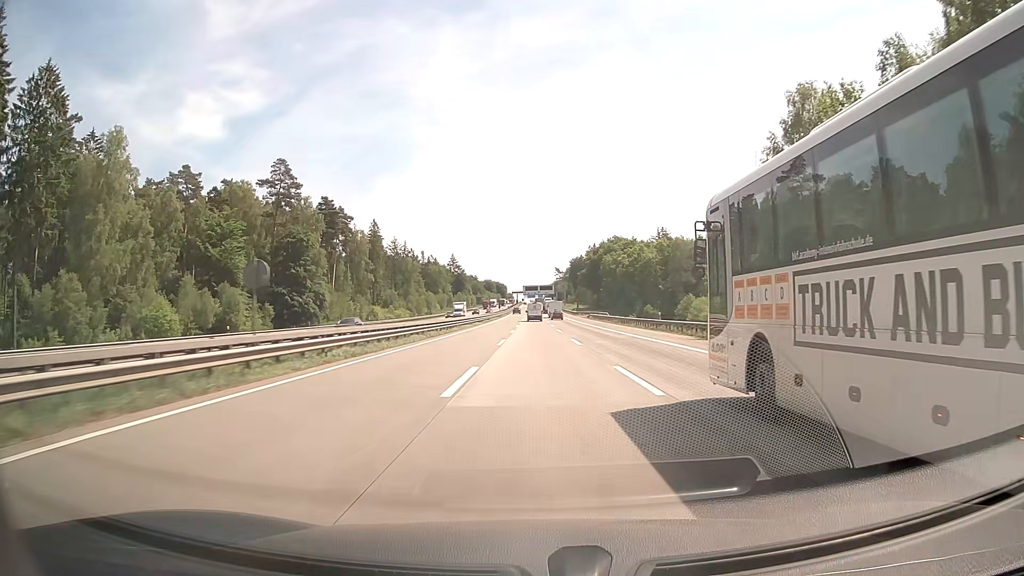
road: motorway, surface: concrete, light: Day
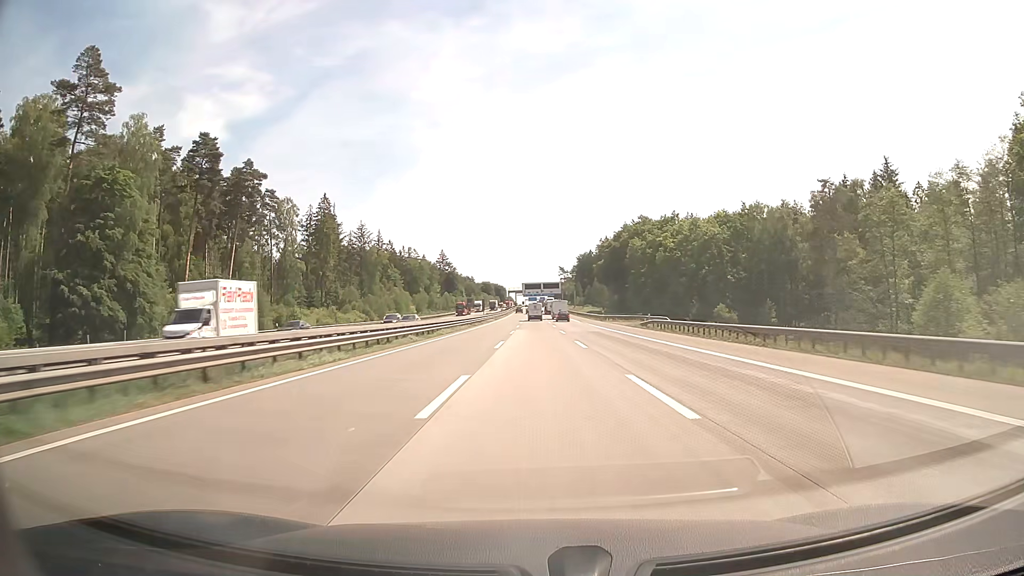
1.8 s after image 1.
(0.0, +56.5) m; 0°
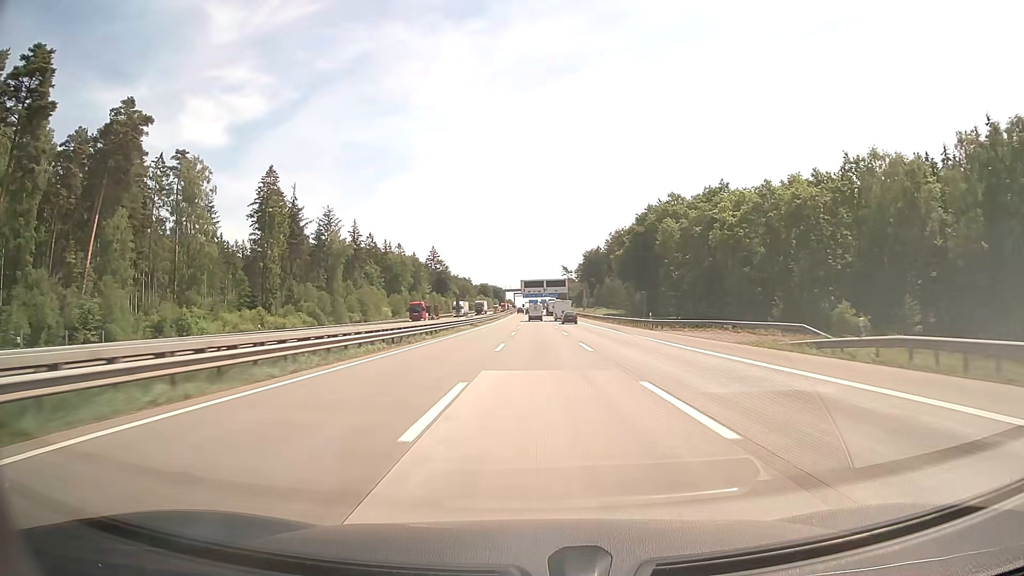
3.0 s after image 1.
(+0.1, +37.6) m; 0°
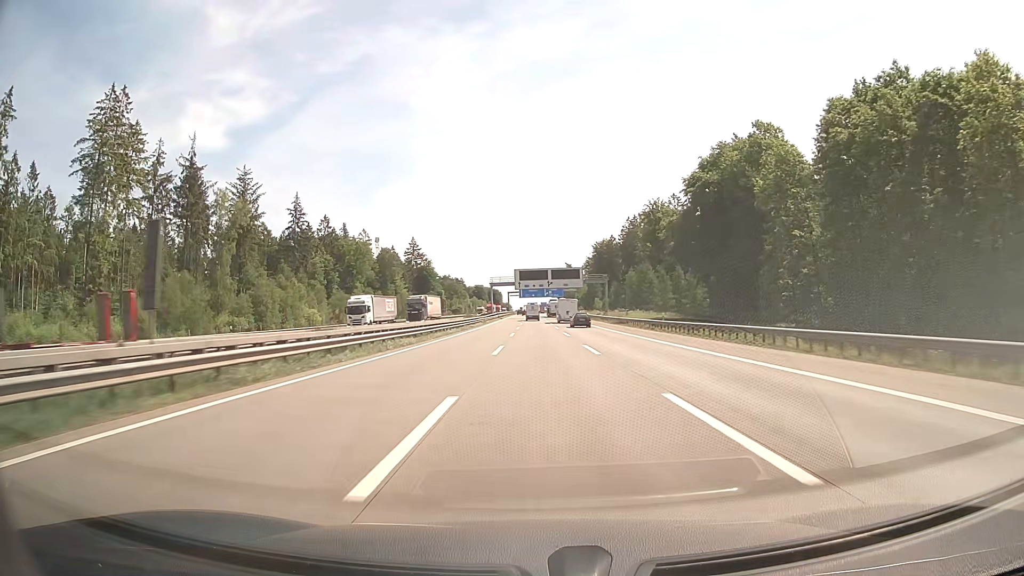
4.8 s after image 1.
(0.0, +56.4) m; 0°
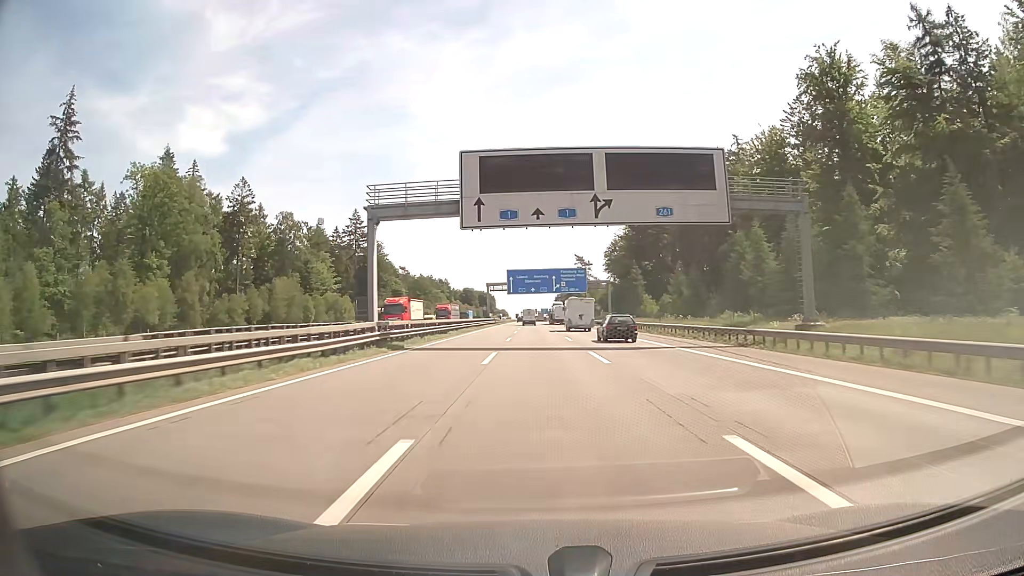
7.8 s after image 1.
(0.0, +94.0) m; 0°
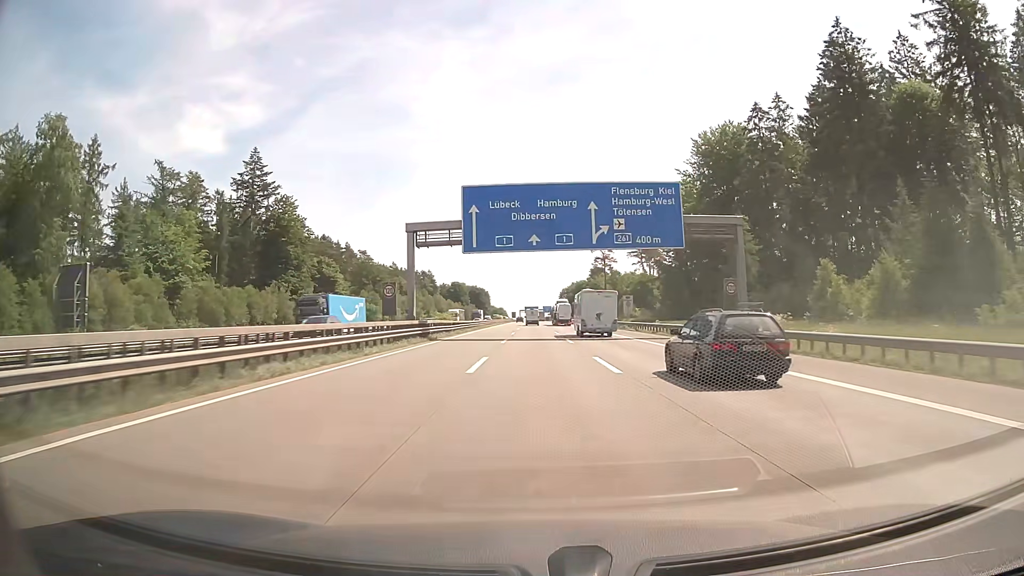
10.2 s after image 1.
(0.0, +75.3) m; 0°
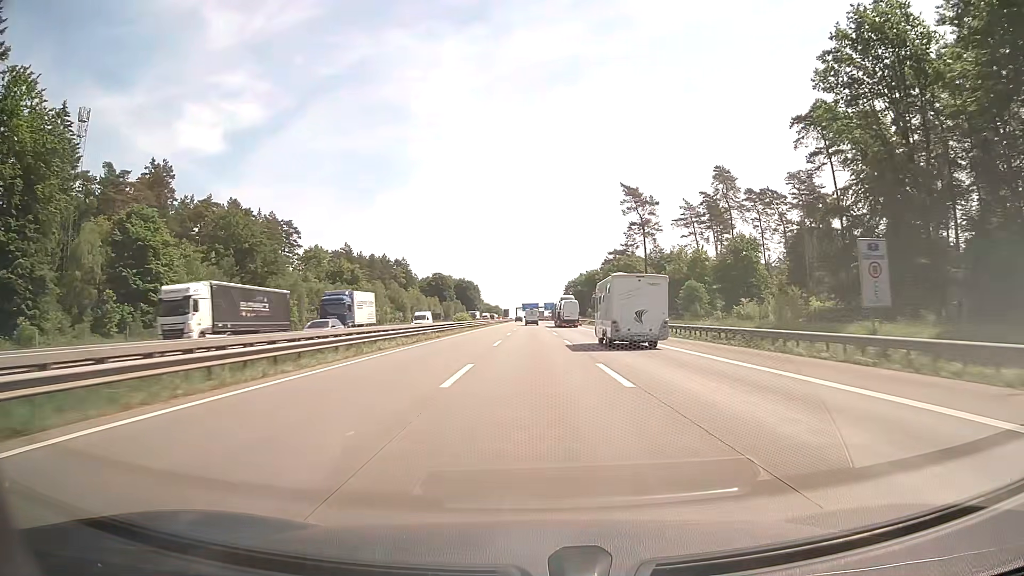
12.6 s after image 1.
(0.0, +75.4) m; 0°
